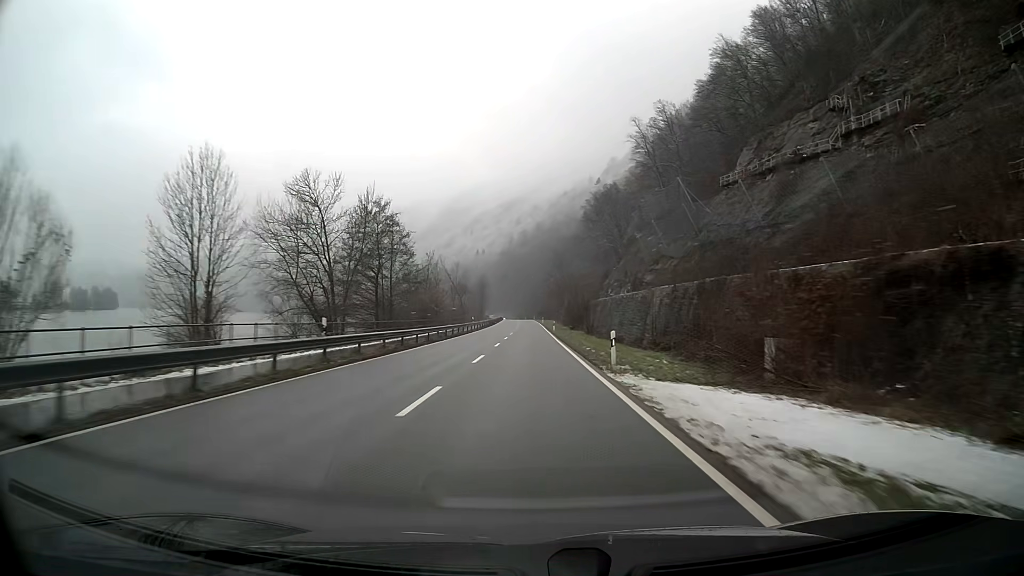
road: primary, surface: asphalt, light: Day
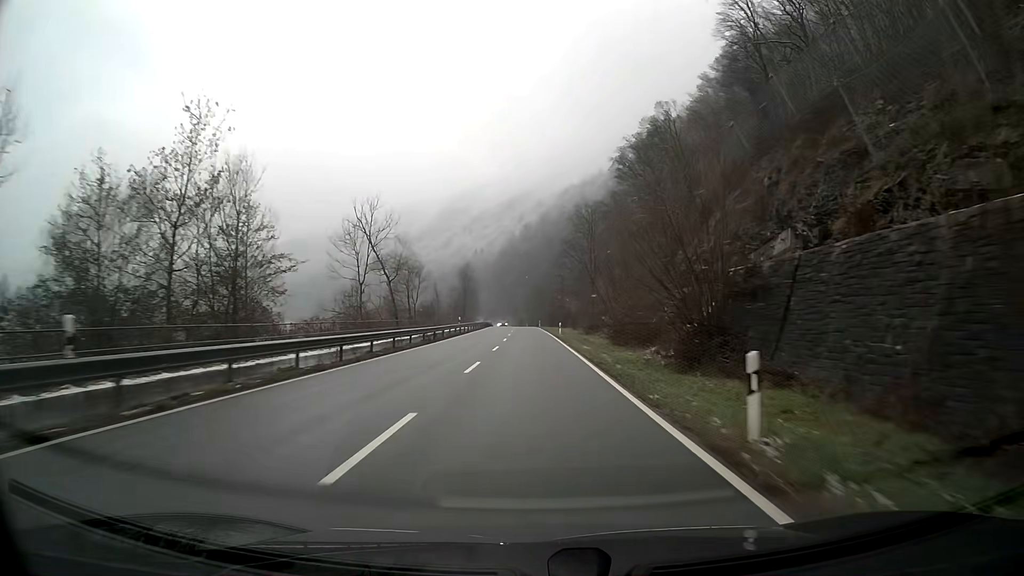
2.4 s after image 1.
(-0.2, +63.2) m; 0°
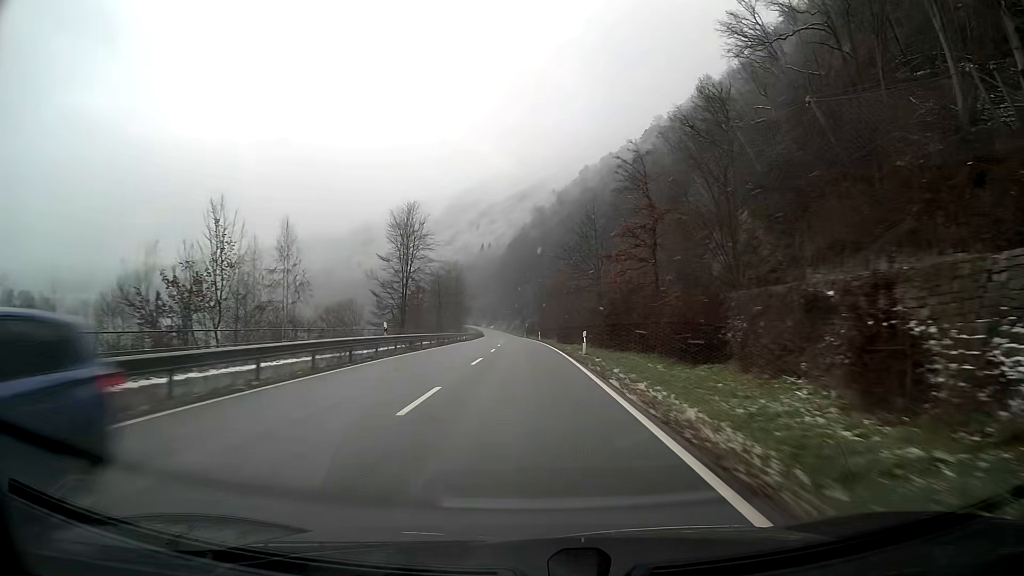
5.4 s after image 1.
(-0.6, +78.9) m; -1°
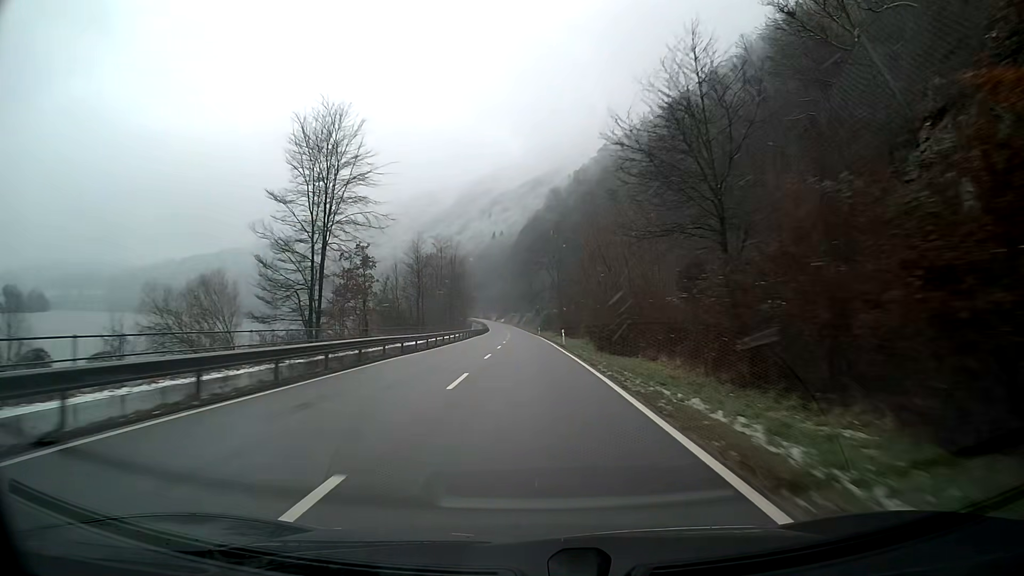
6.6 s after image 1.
(-0.3, +31.6) m; -1°
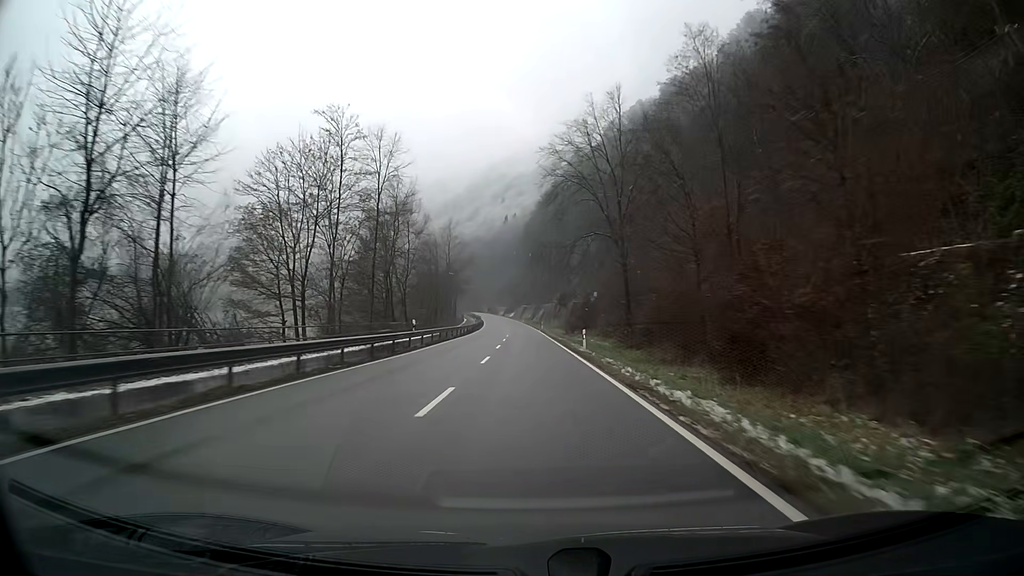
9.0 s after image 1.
(-0.7, +63.5) m; -1°
(0, +10) (0, +20) (0, +30) (0, +40) (0, +50) (-1, +60) (-1, +70) (-1, +80) (-2, +90) (-2, +100) m
